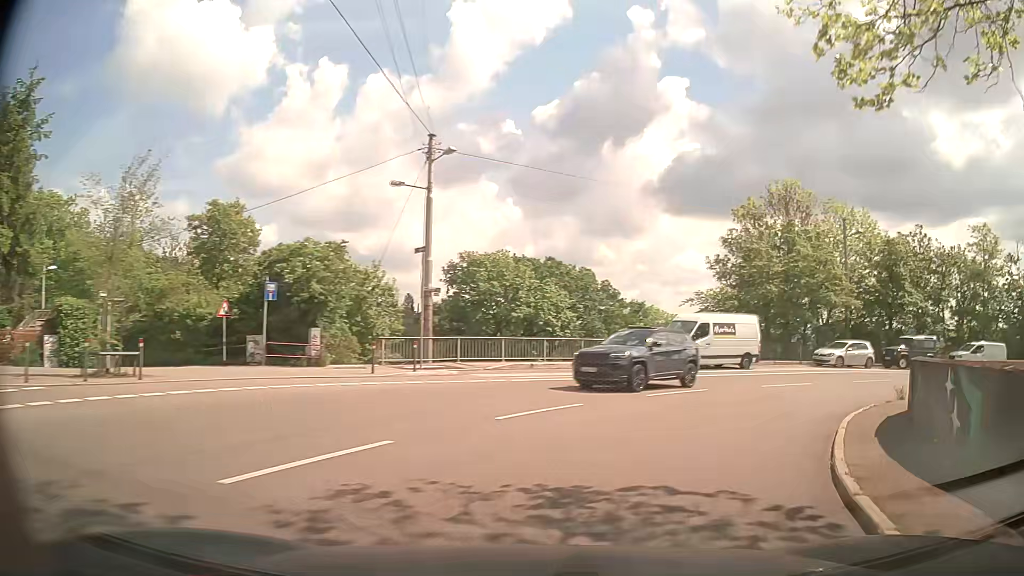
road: secondary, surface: asphalt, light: Day
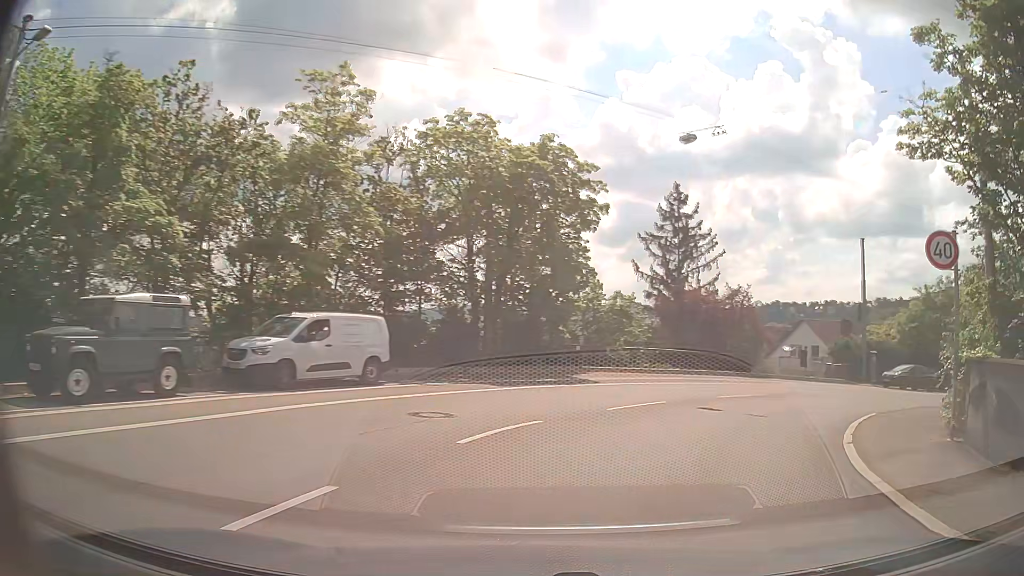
(+15.0, +23.4) m; +65°
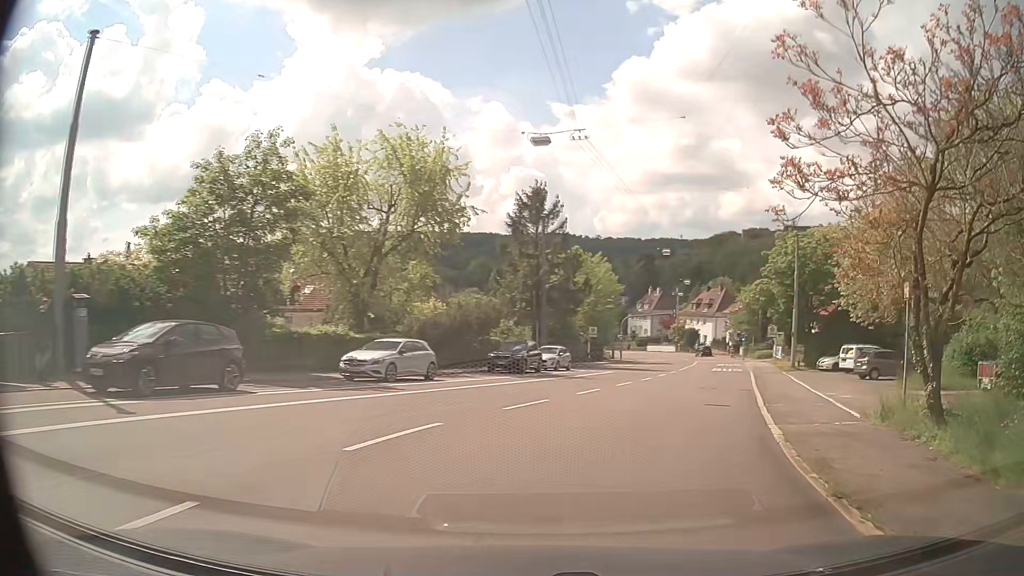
(+14.0, +22.8) m; +62°
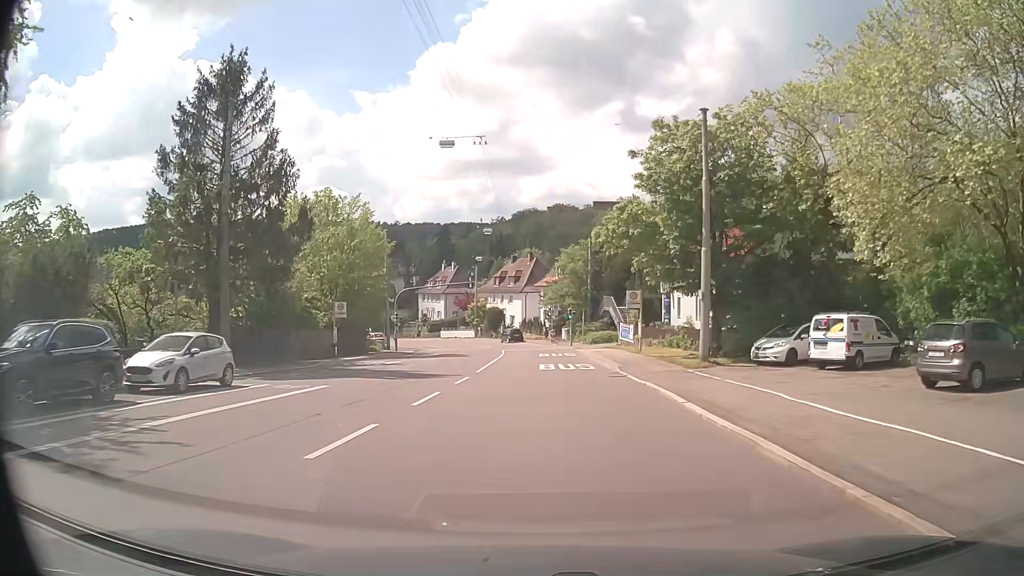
(+4.8, +23.4) m; +16°
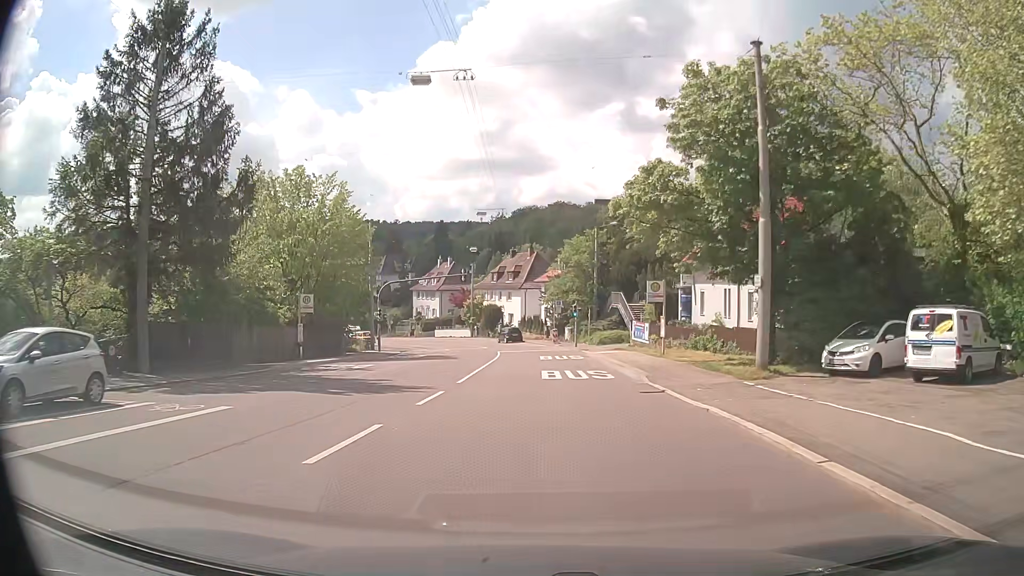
(0.0, +6.4) m; 0°
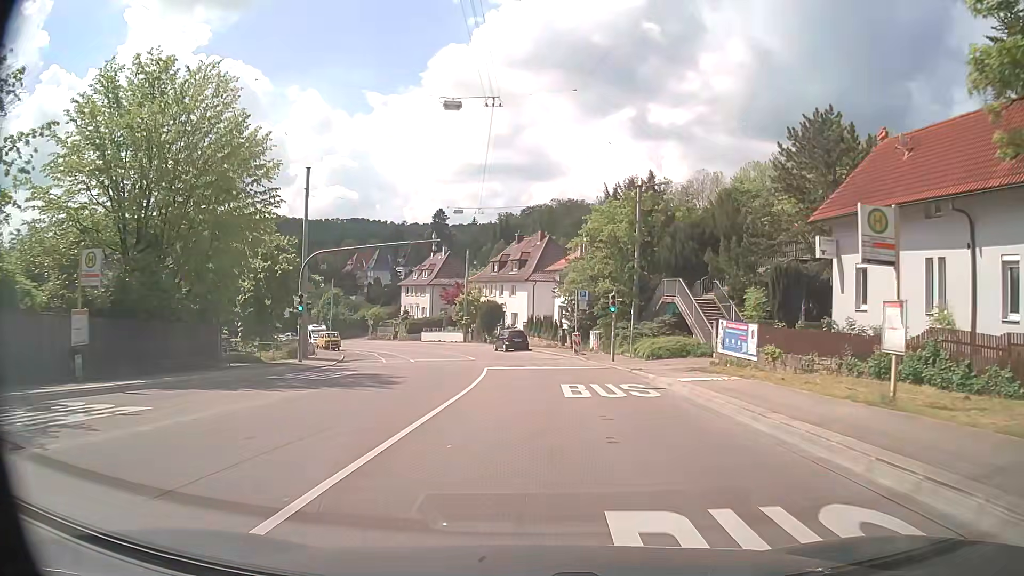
(-0.1, +19.3) m; -1°
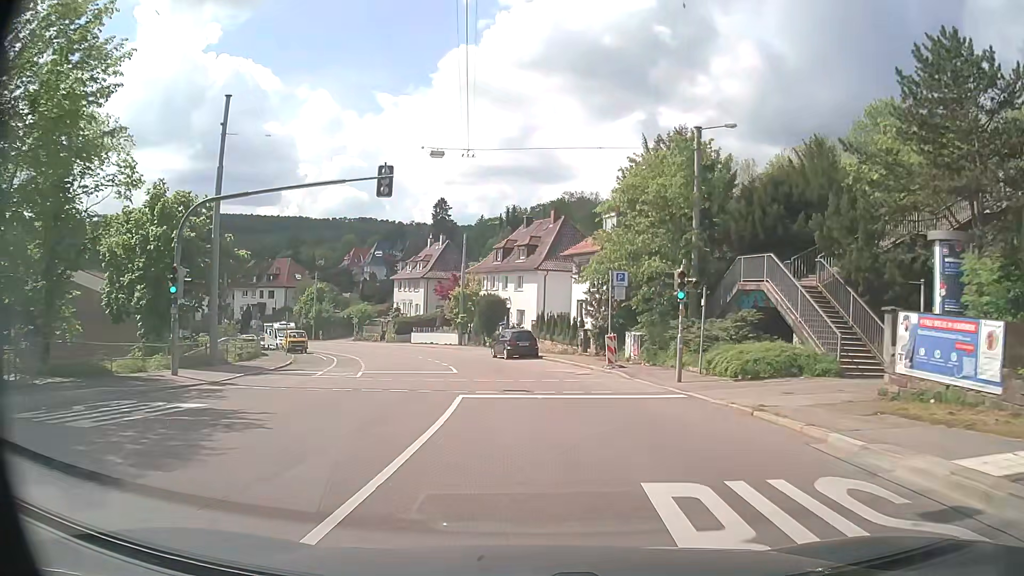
(0.0, +12.9) m; 0°
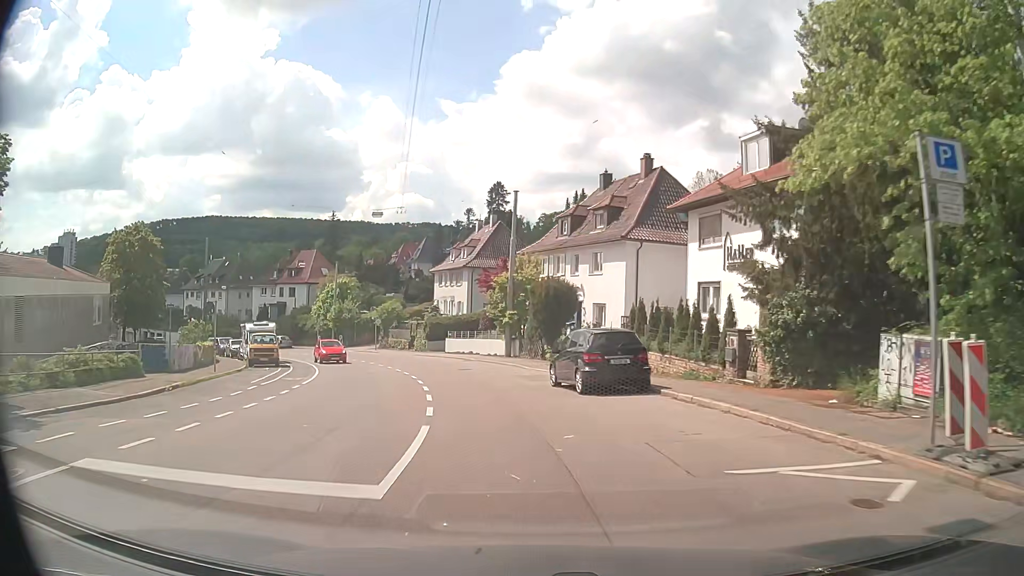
(-0.8, +19.2) m; -6°
(0, +10) (-2, +20) (-4, +30) (-7, +39) (-11, +48) (-16, +57) (-22, +65) (-29, +72) (-37, +79) (-45, +85) m
